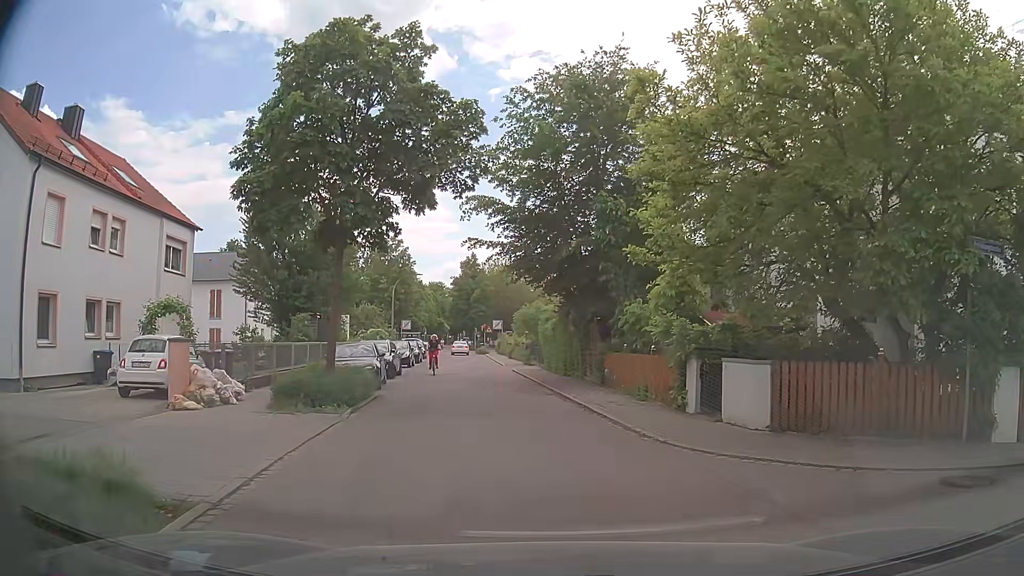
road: residential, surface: asphalt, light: Day
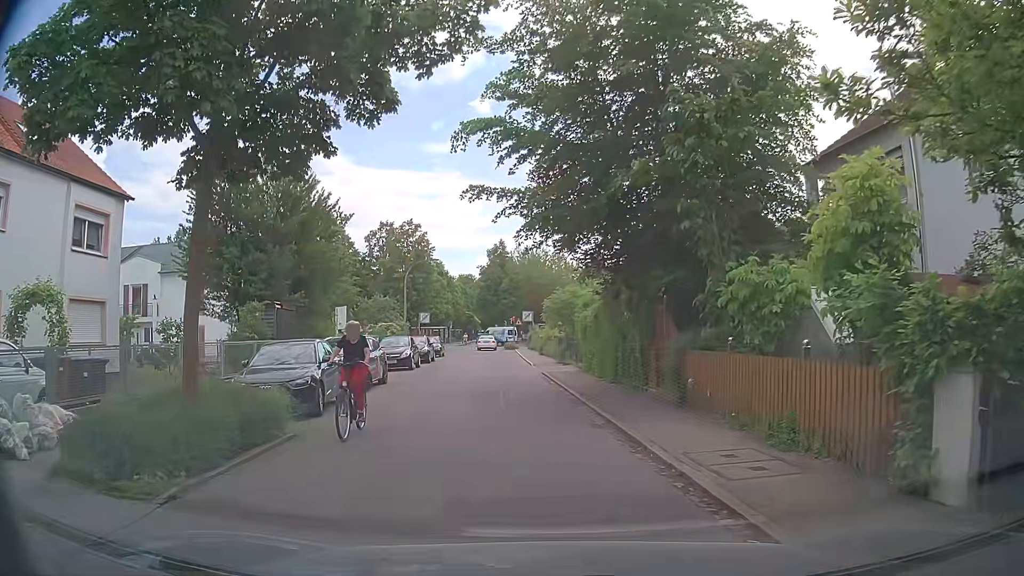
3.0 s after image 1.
(0.0, +8.1) m; -4°
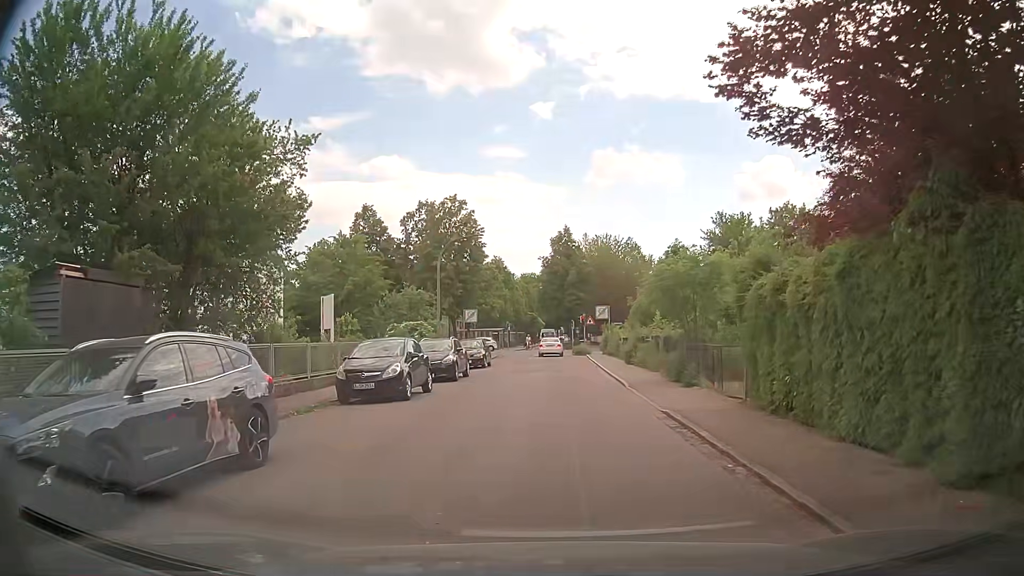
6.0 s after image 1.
(-0.4, +13.7) m; -4°
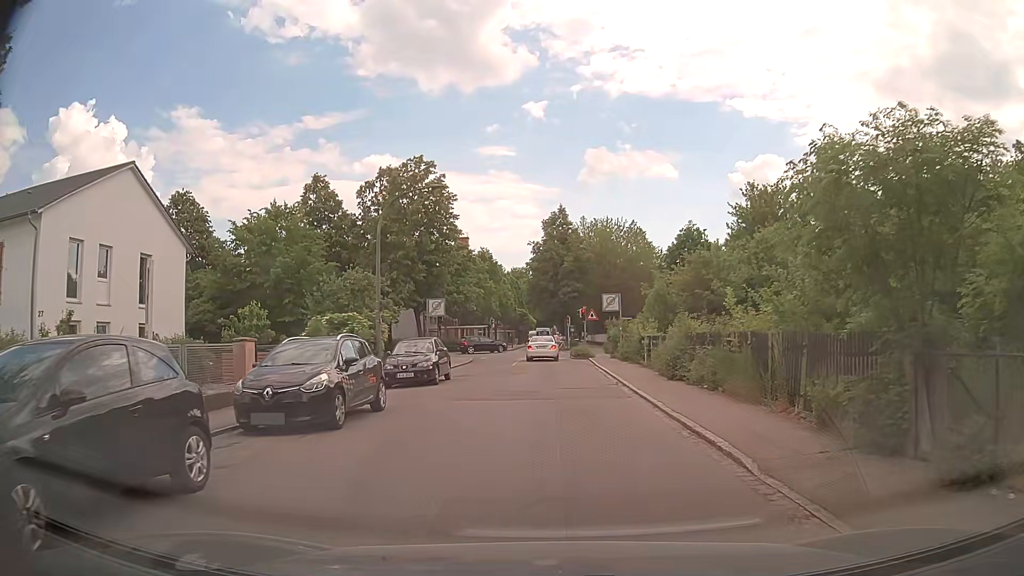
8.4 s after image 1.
(+0.1, +12.2) m; +1°
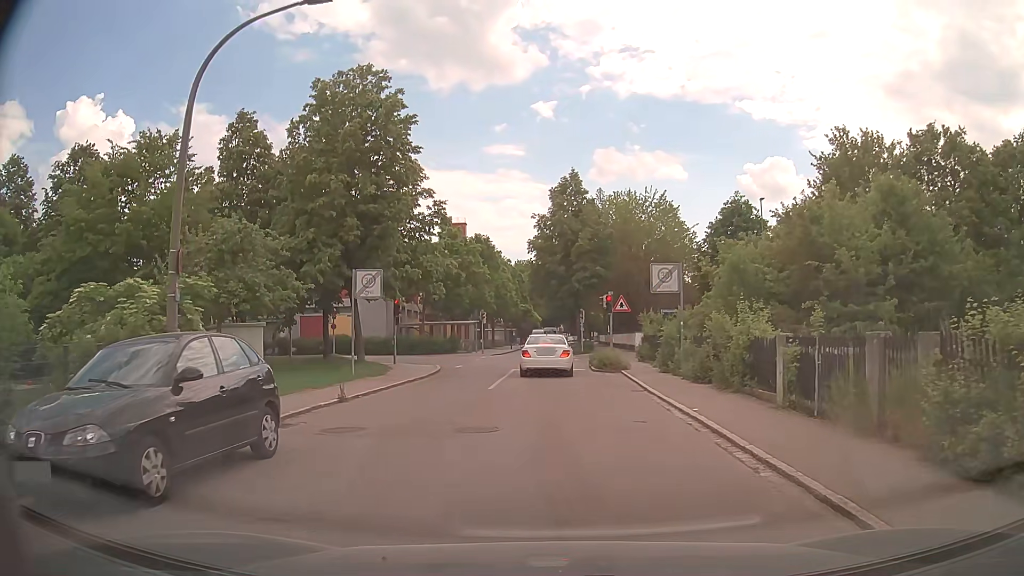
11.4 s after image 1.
(-0.1, +15.2) m; -1°
